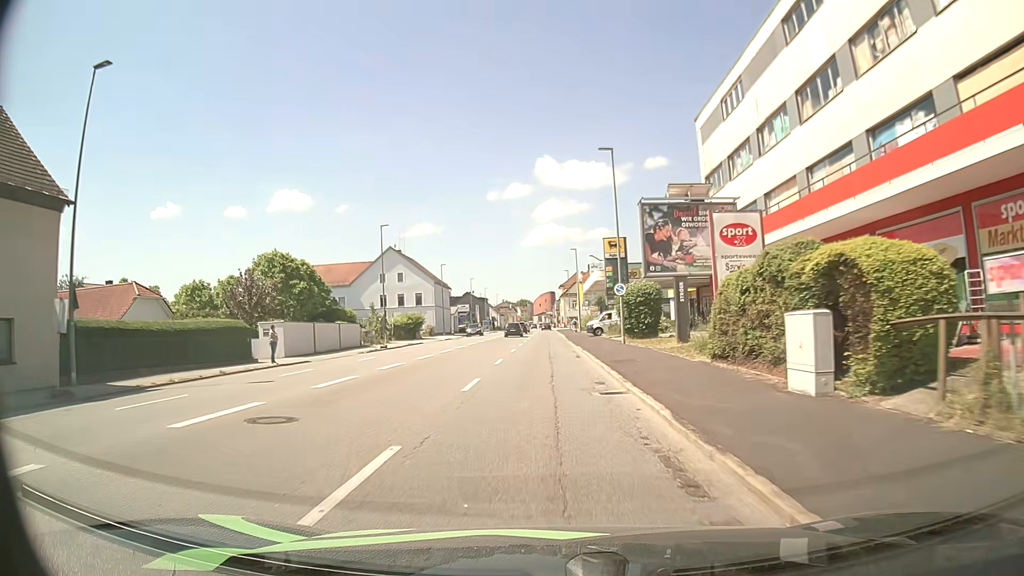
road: tertiary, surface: asphalt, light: Day
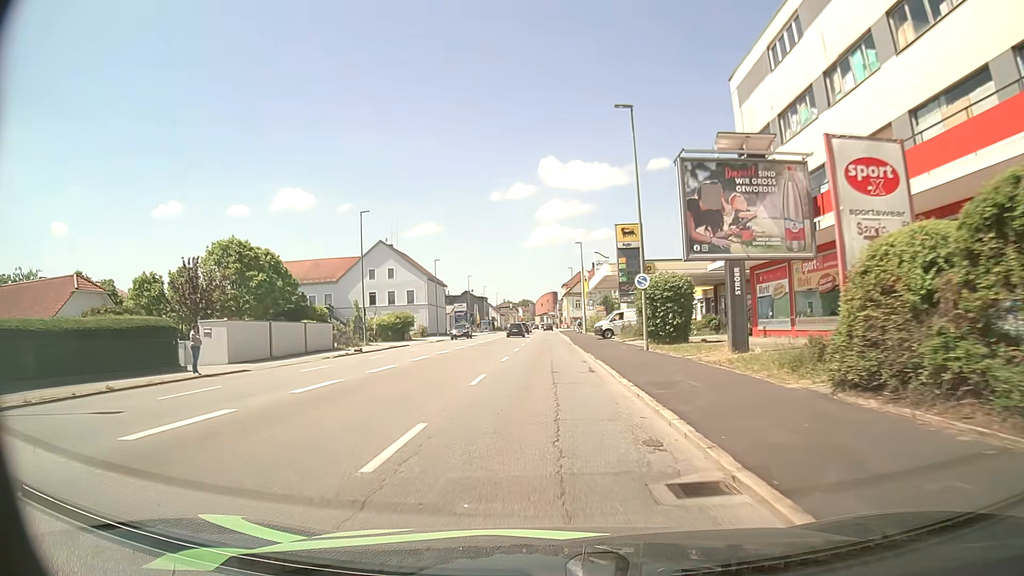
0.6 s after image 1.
(0.0, +7.4) m; -1°
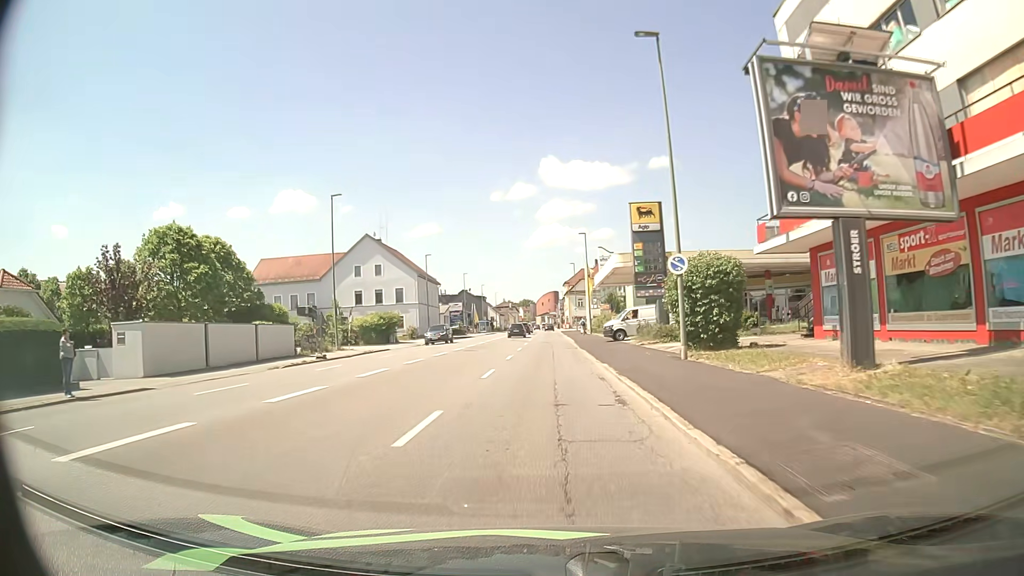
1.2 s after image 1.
(+0.1, +7.4) m; 0°
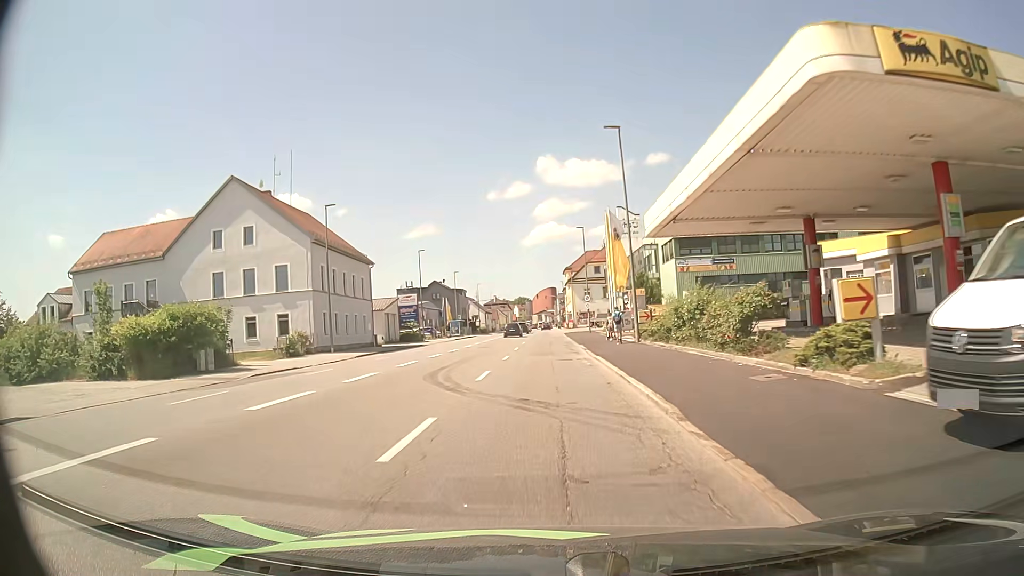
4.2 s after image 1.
(+0.2, +37.2) m; +1°
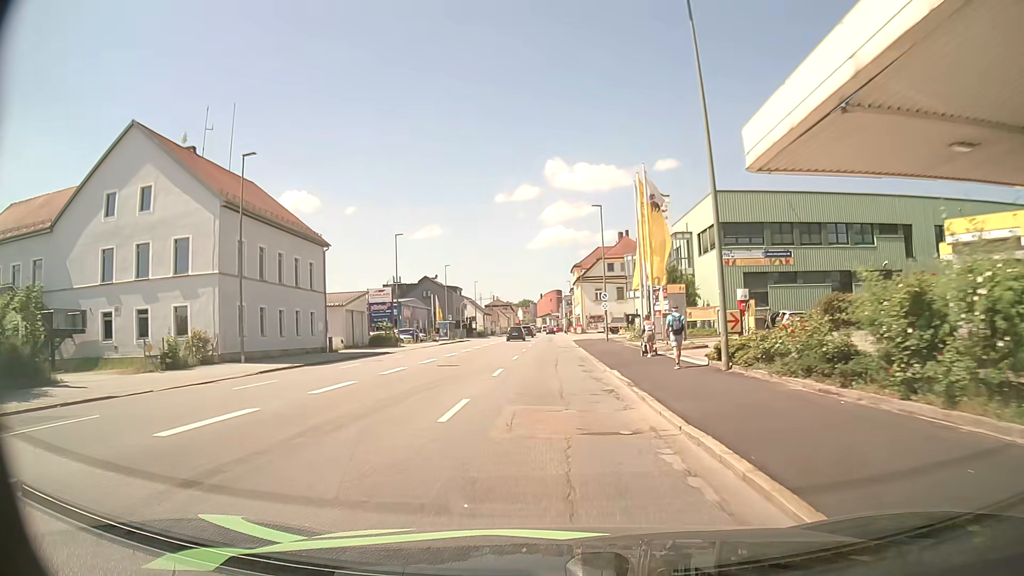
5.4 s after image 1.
(-0.3, +14.9) m; -1°
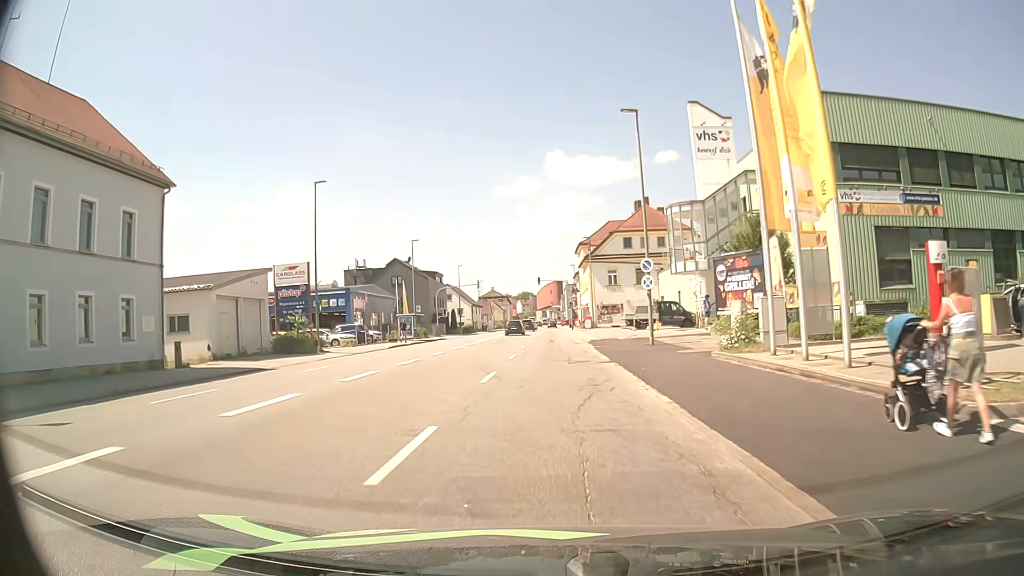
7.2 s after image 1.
(+0.1, +22.2) m; +1°
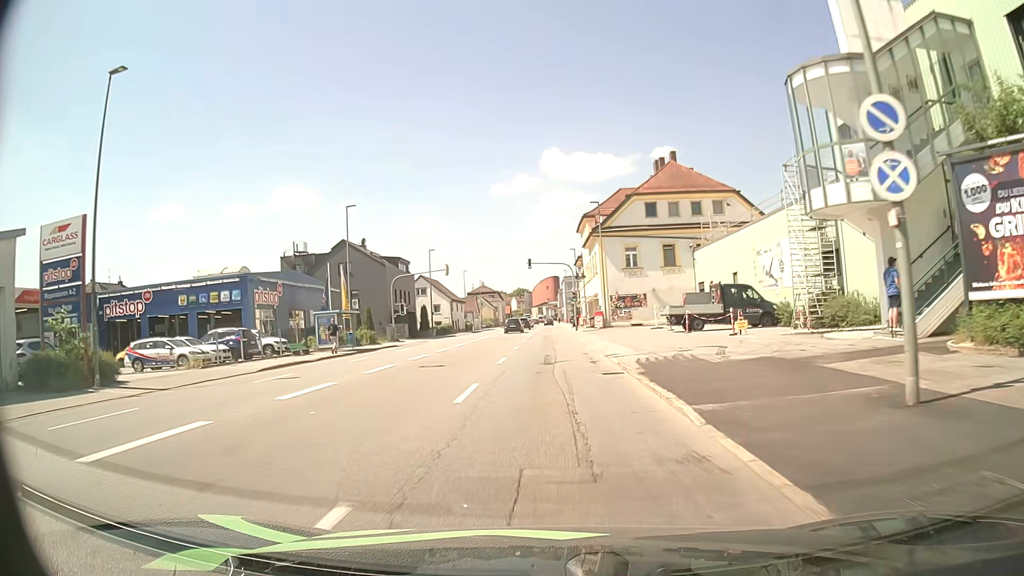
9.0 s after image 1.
(0.0, +21.6) m; 0°
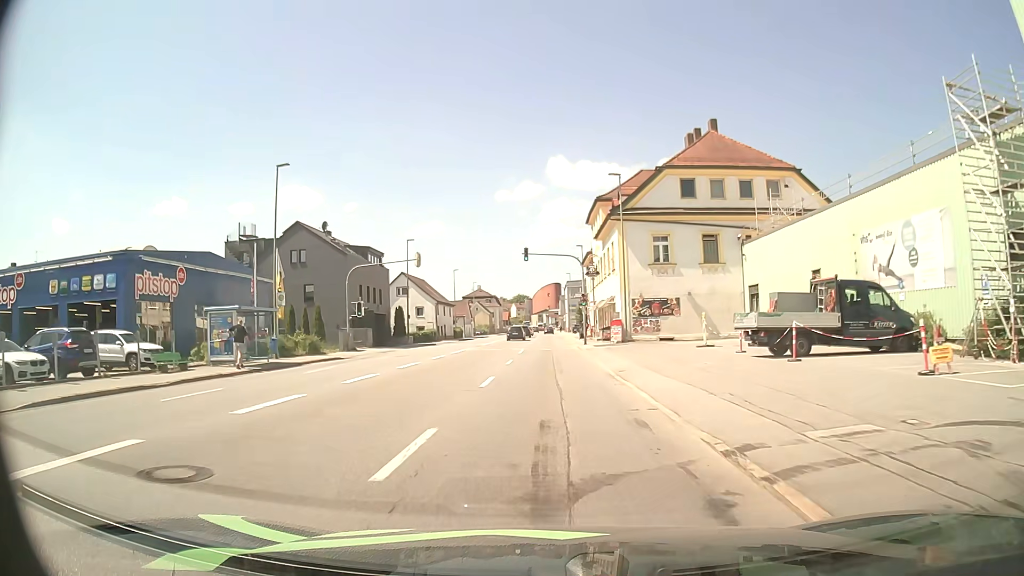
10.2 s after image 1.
(0.0, +14.0) m; 0°
(0, +10) (0, +20) (0, +30) (0, +40) (-1, +50) (-1, +60) (-1, +70) (-1, +80) (-1, +90) (-1, +100) m
